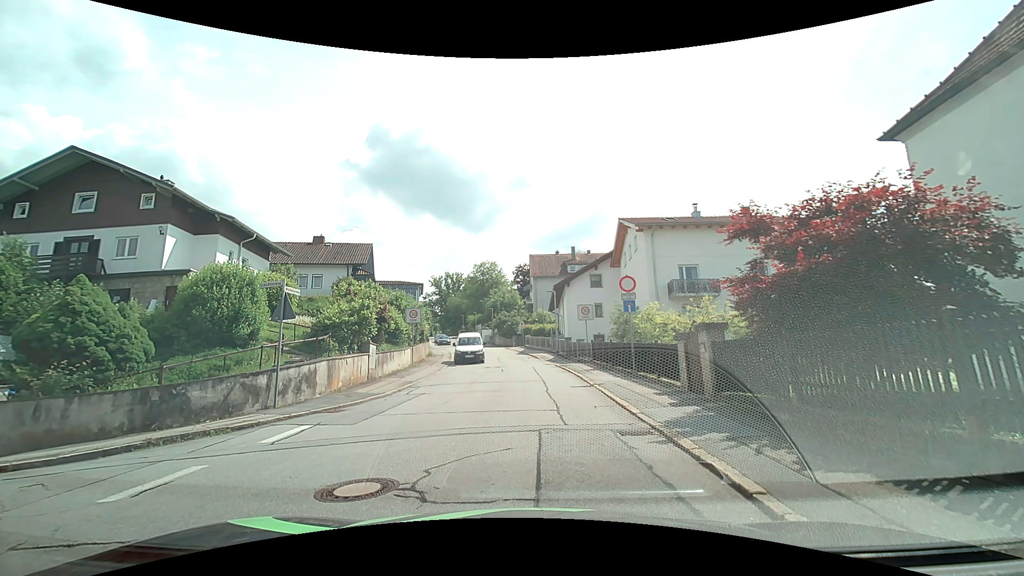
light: Day
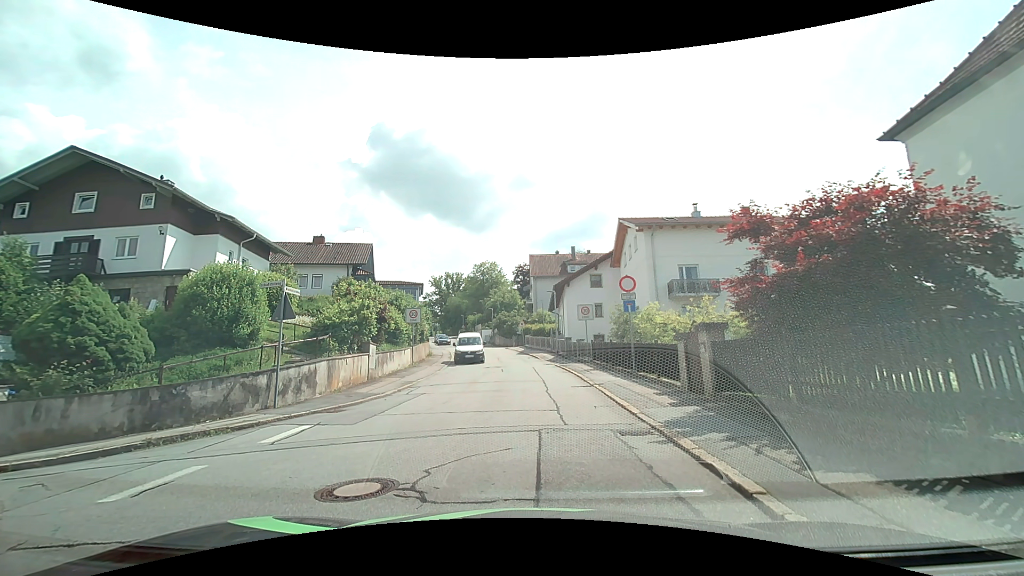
(0.0, 0.0) m; 0°
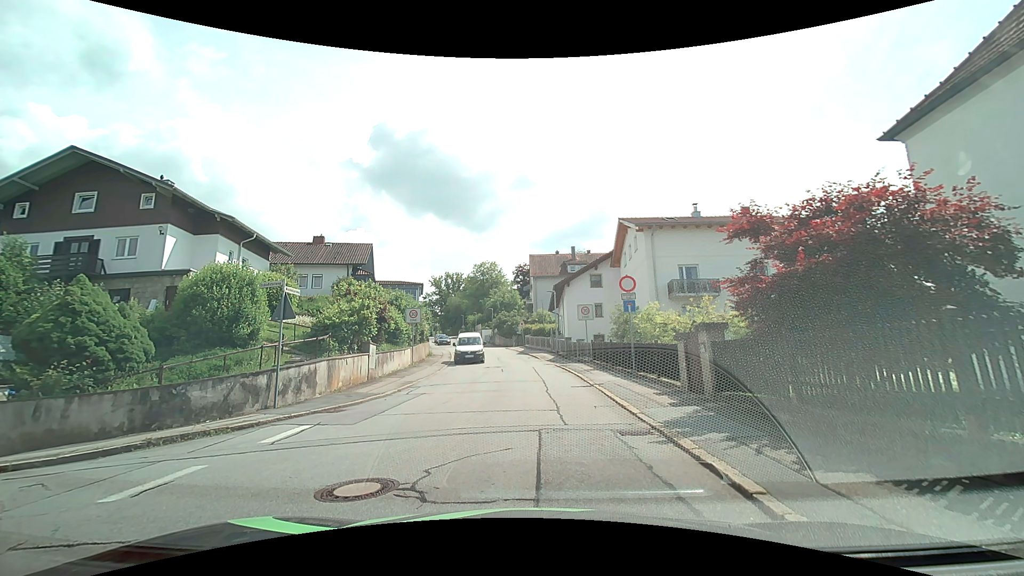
(0.0, 0.0) m; 0°
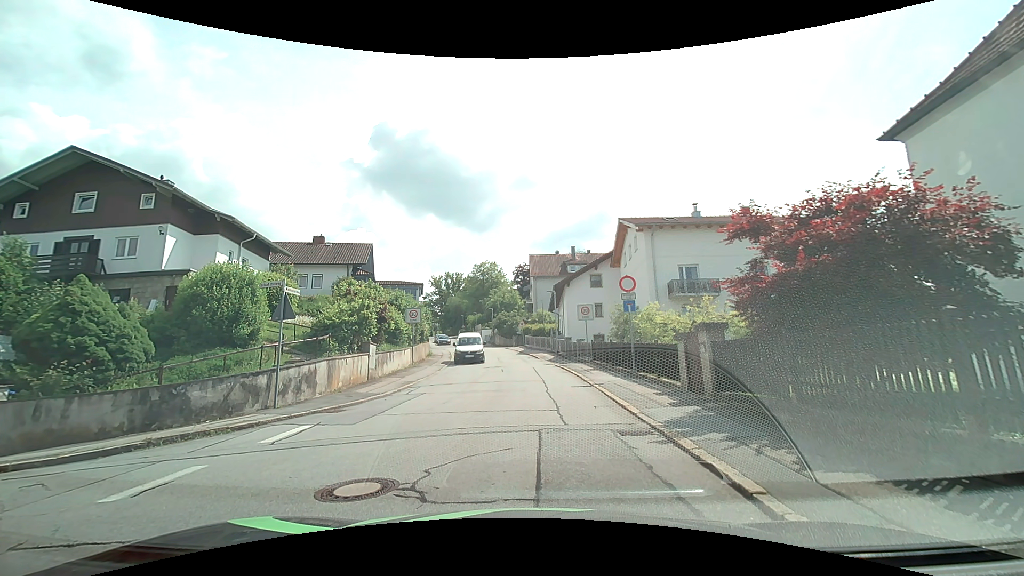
(0.0, 0.0) m; 0°
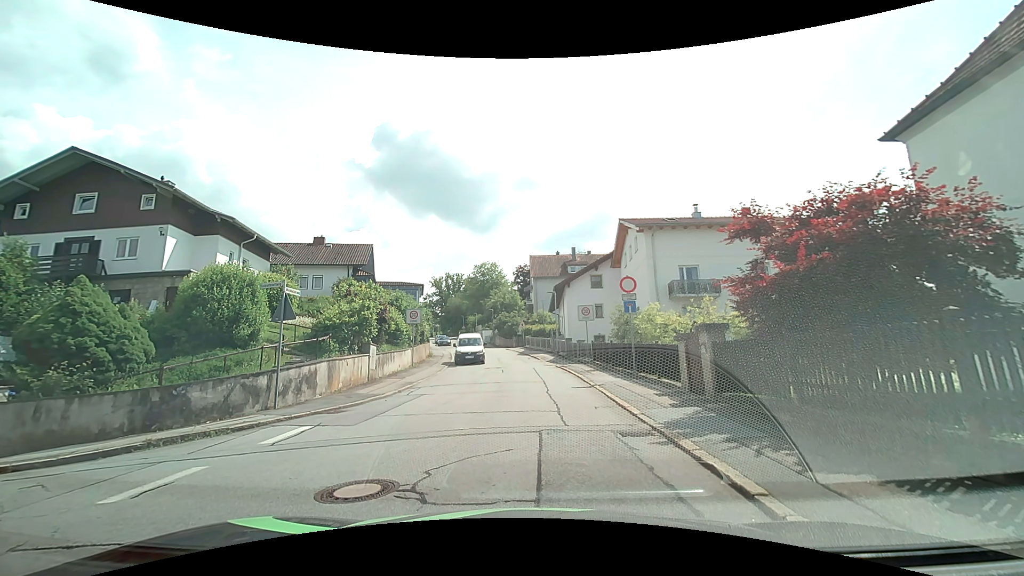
(0.0, 0.0) m; 0°
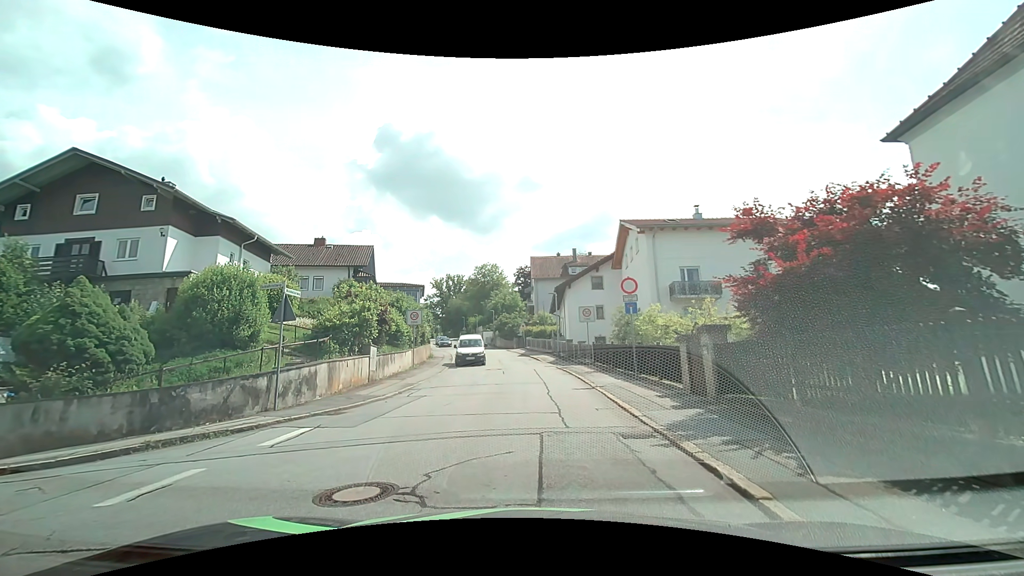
(0.0, +0.2) m; 0°
